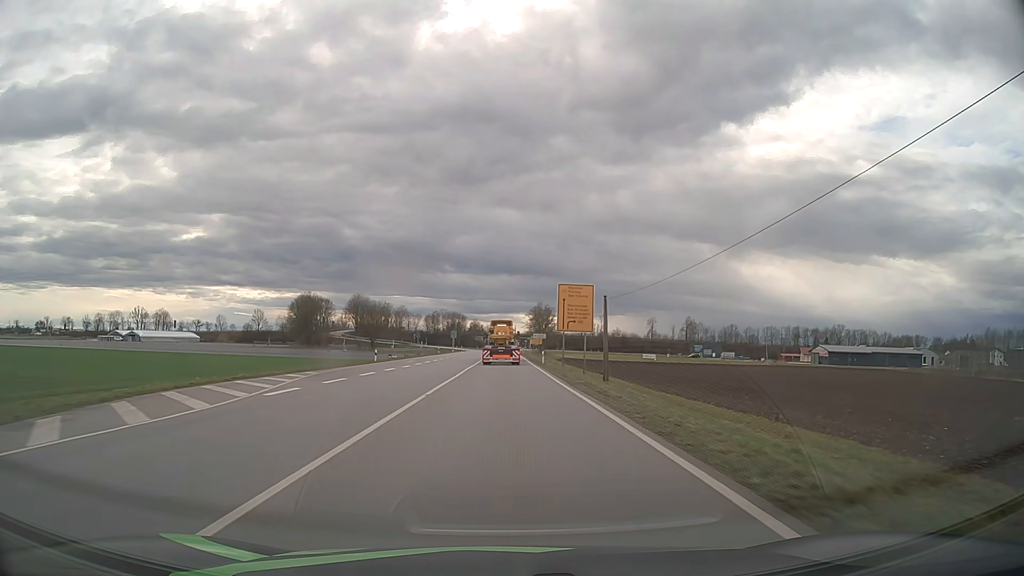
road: primary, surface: asphalt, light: Day
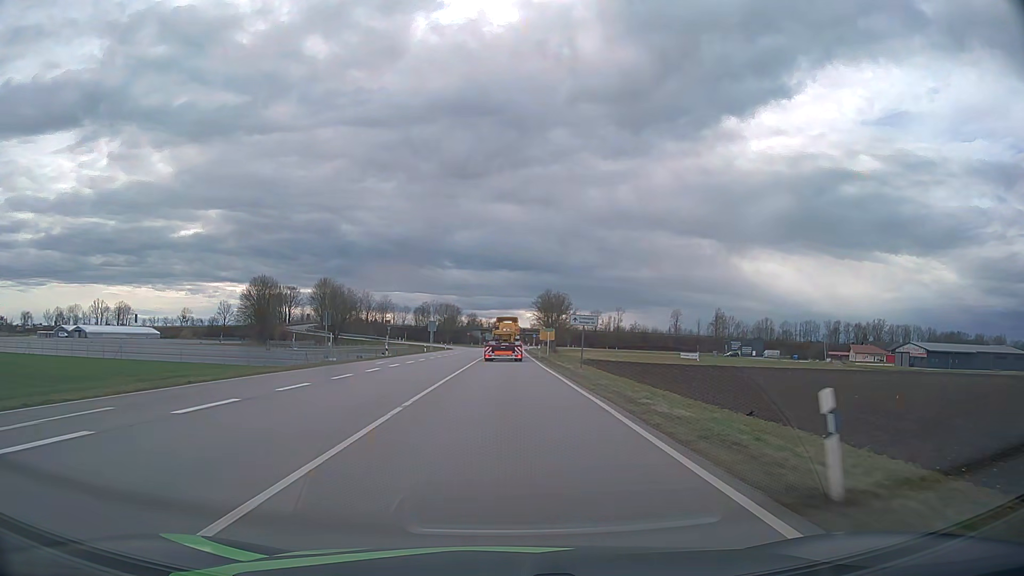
(0.0, +47.7) m; 0°
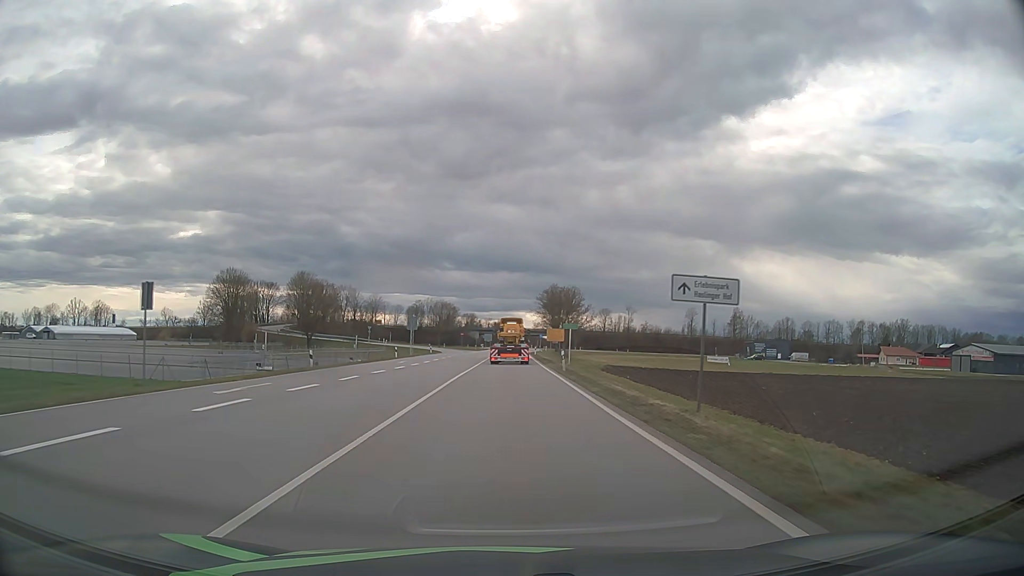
(0.0, +23.5) m; 0°
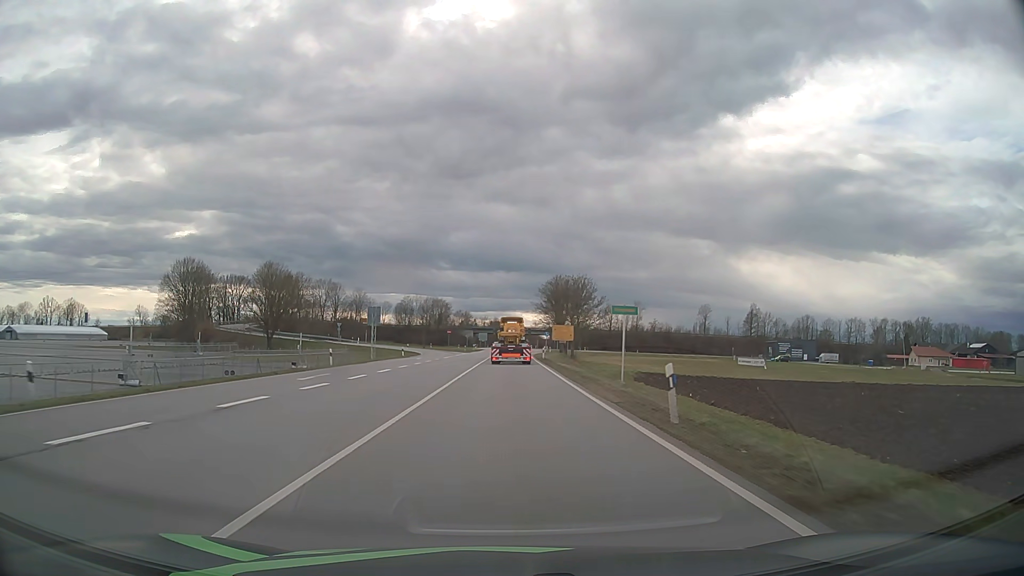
(+0.1, +23.0) m; 0°
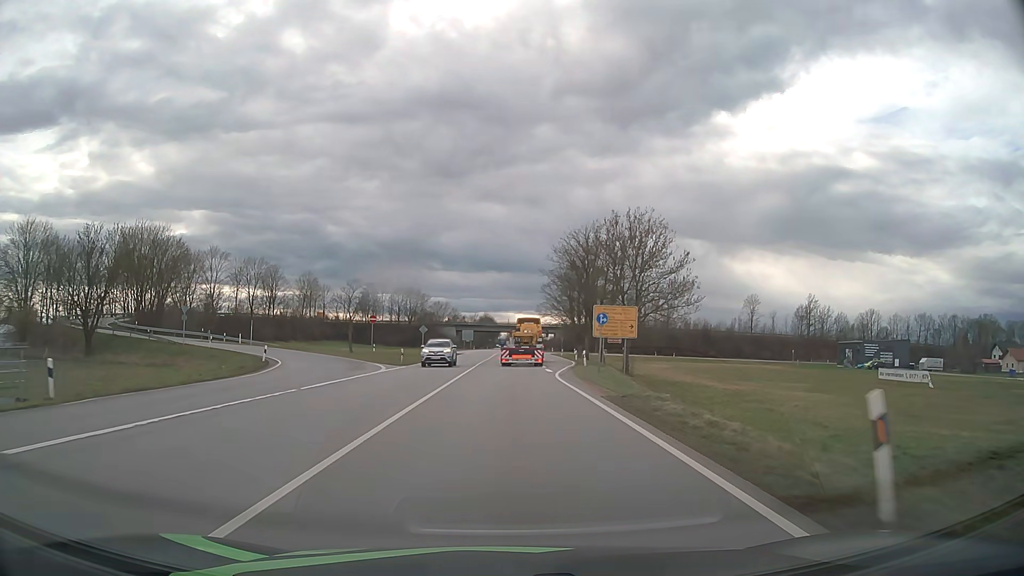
(+0.5, +55.5) m; +1°
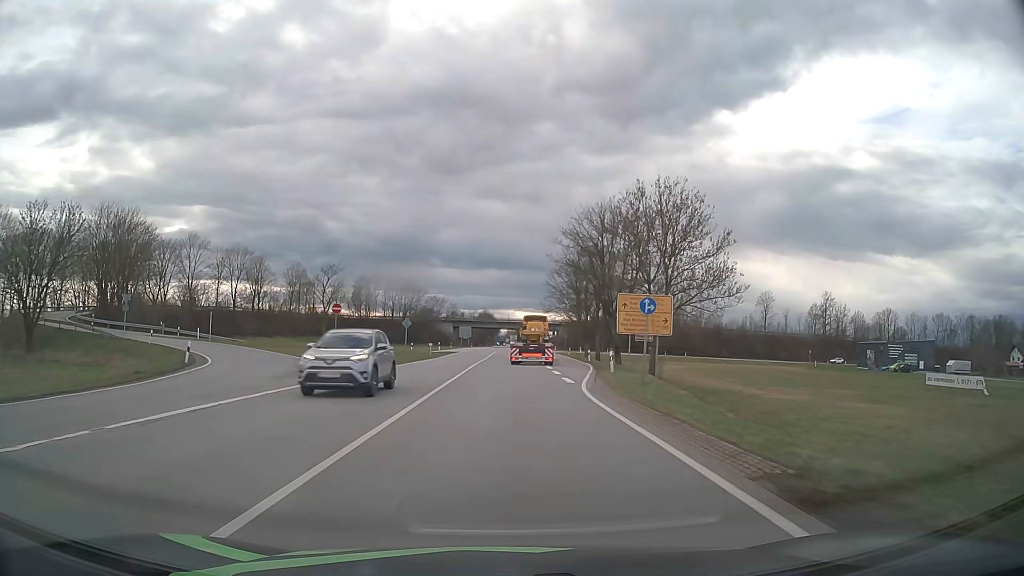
(0.0, +10.6) m; 0°
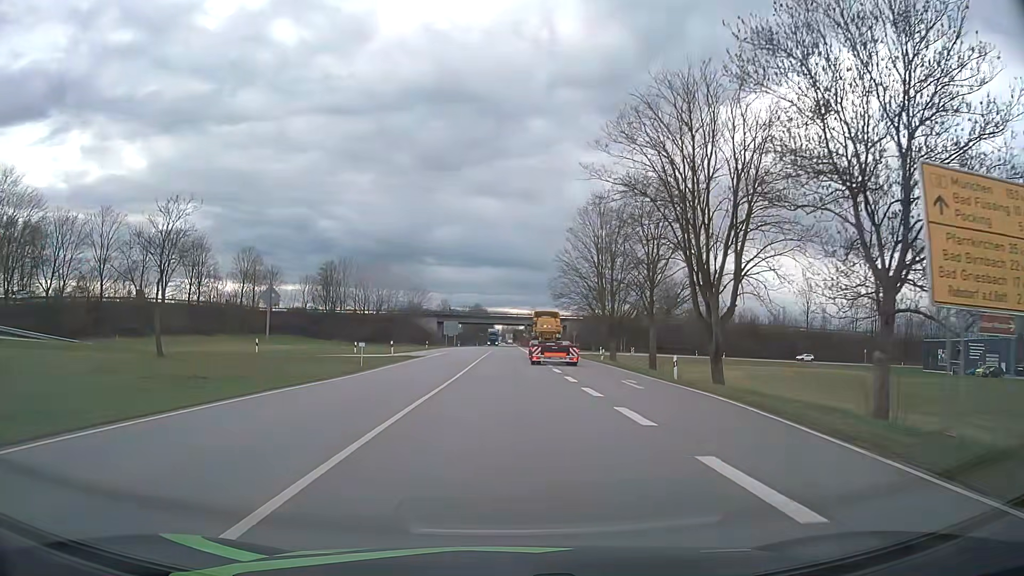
(+0.1, +30.1) m; 0°
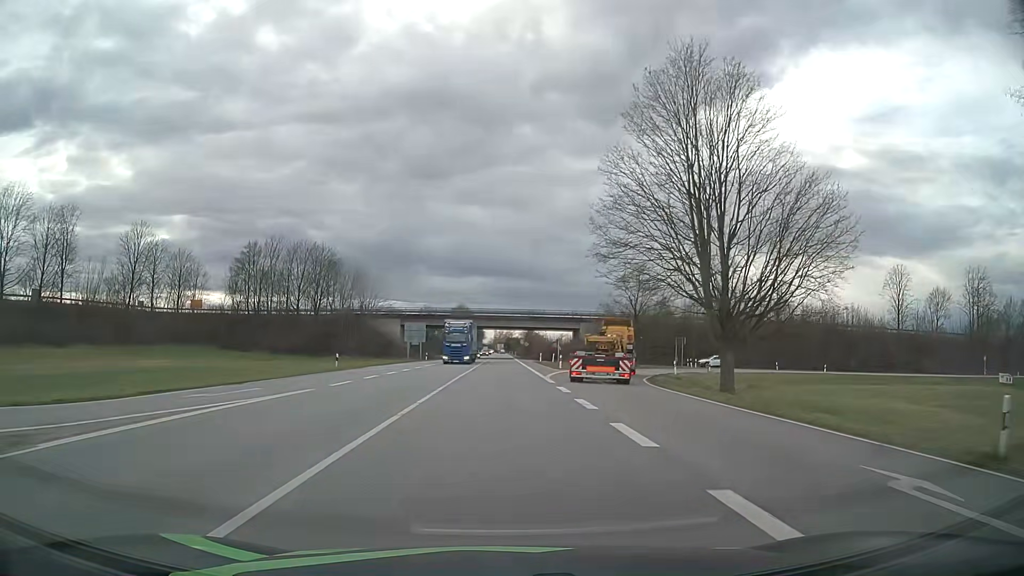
(+0.4, +43.4) m; +1°
(0, +10) (0, +20) (0, +30) (0, +40) (0, +50) (0, +60) (0, +70) (0, +80) (0, +90) (0, +100) m
